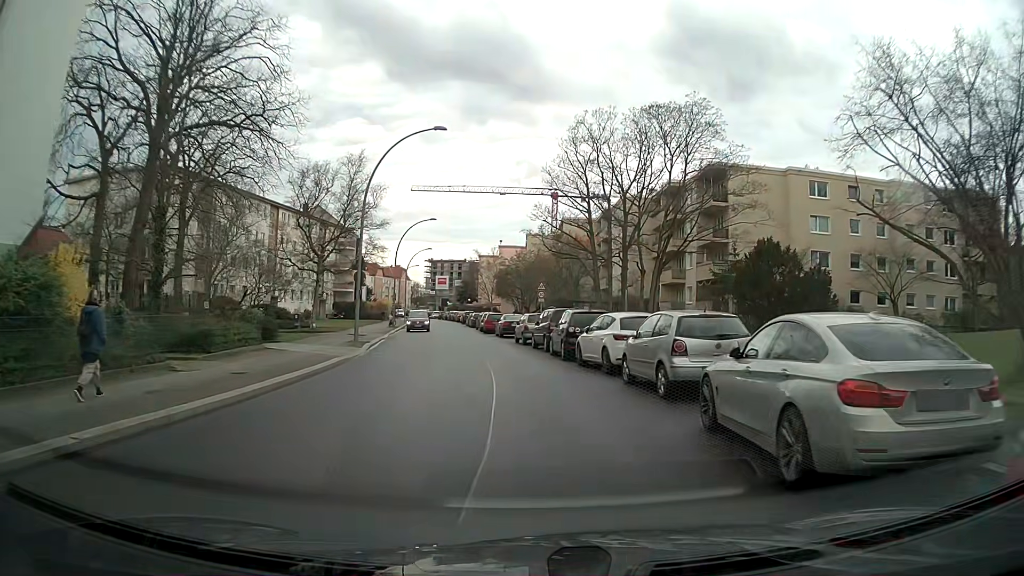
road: residential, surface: asphalt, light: Day
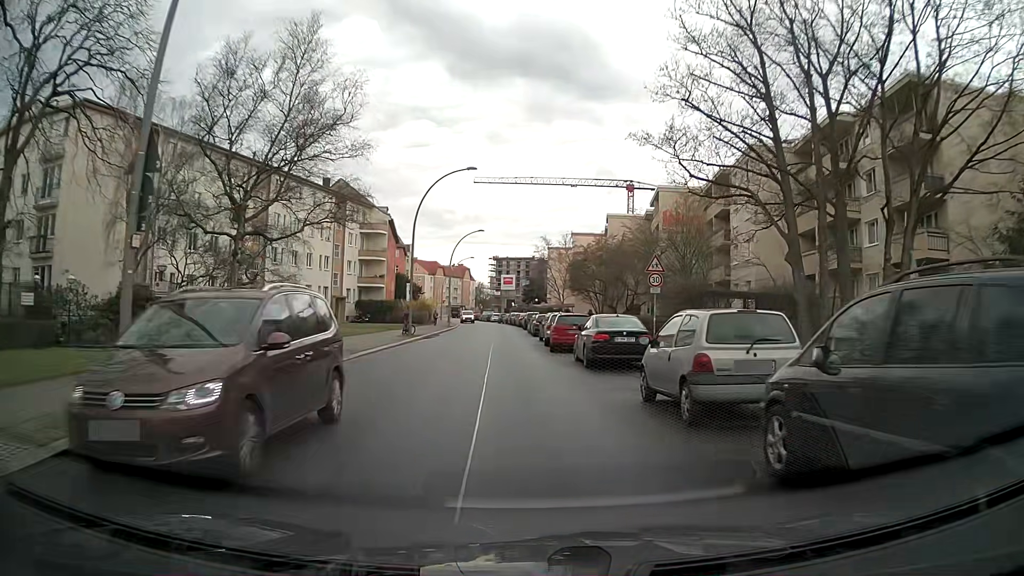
(-1.1, +22.5) m; -6°
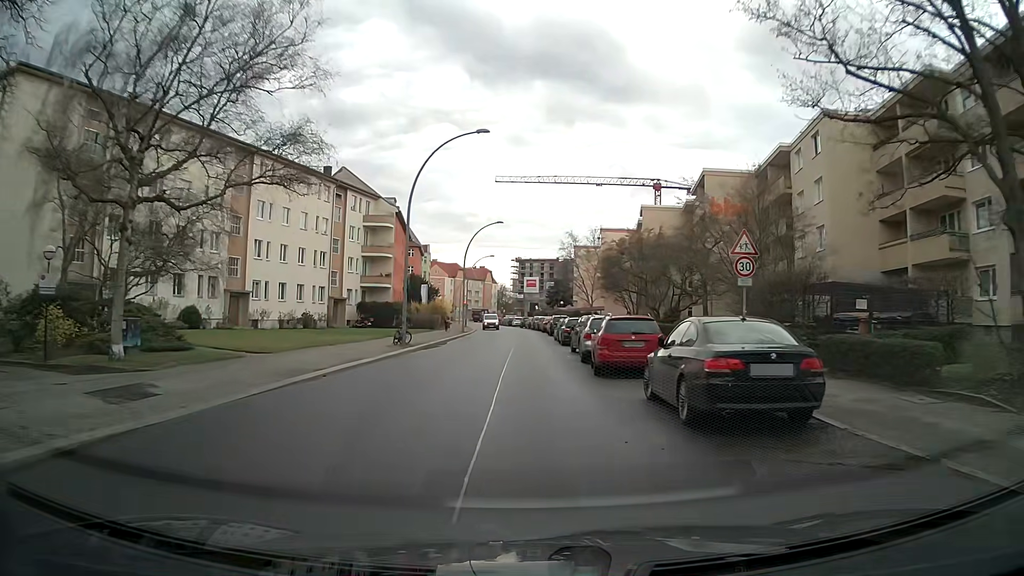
(-0.2, +8.9) m; -3°
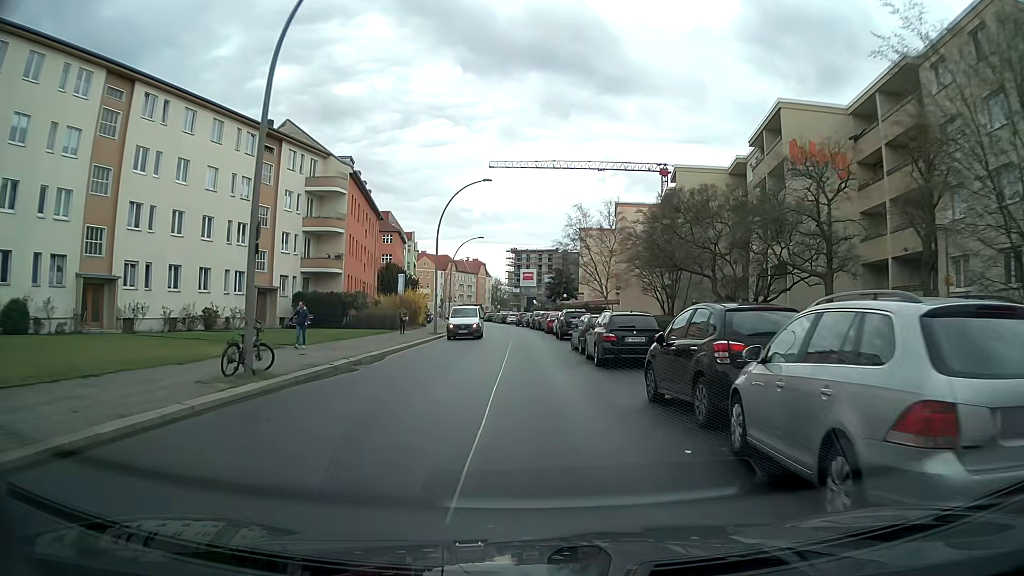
(0.0, +17.8) m; +1°
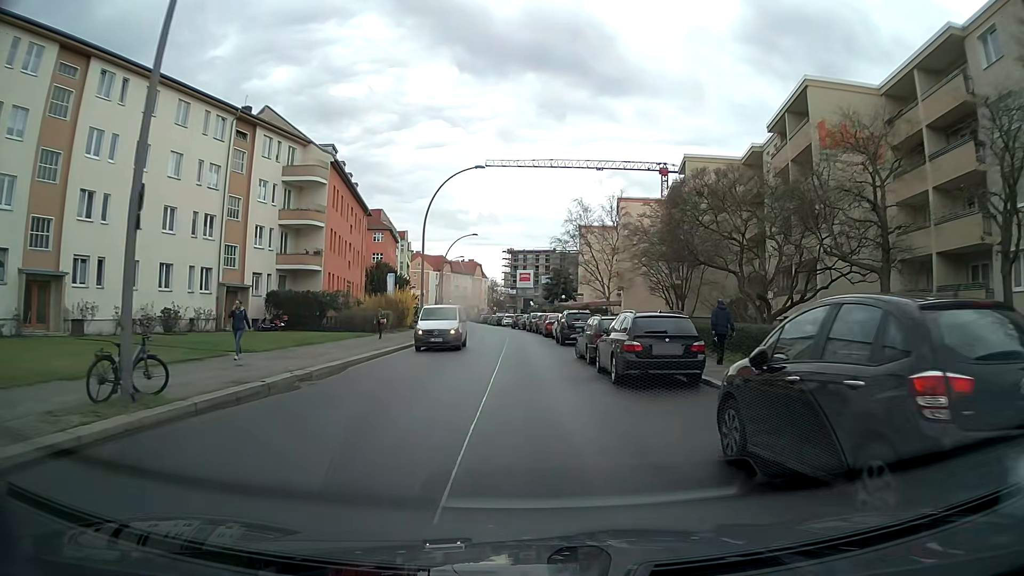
(0.0, +4.5) m; +1°
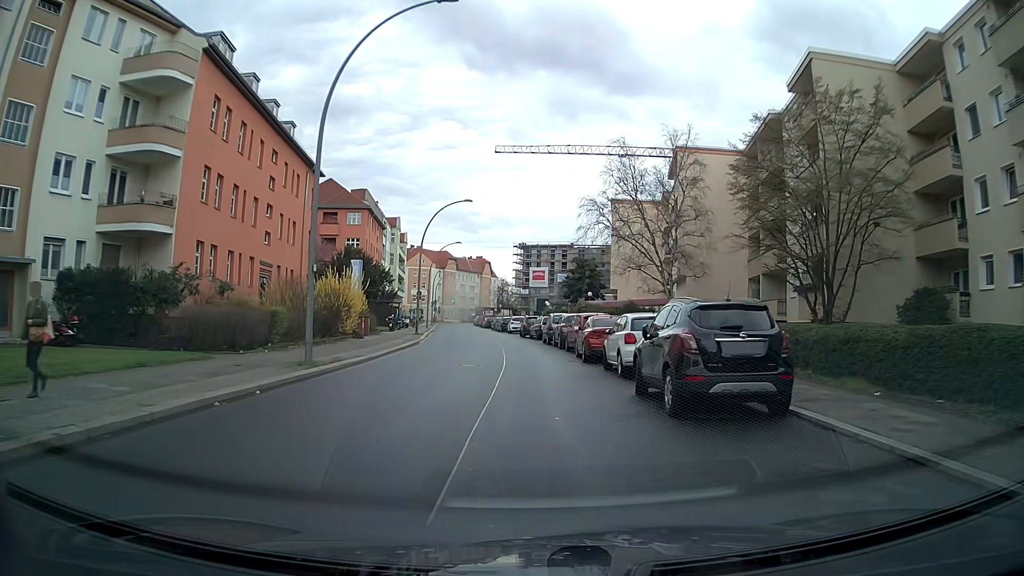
(-0.4, +22.5) m; -2°
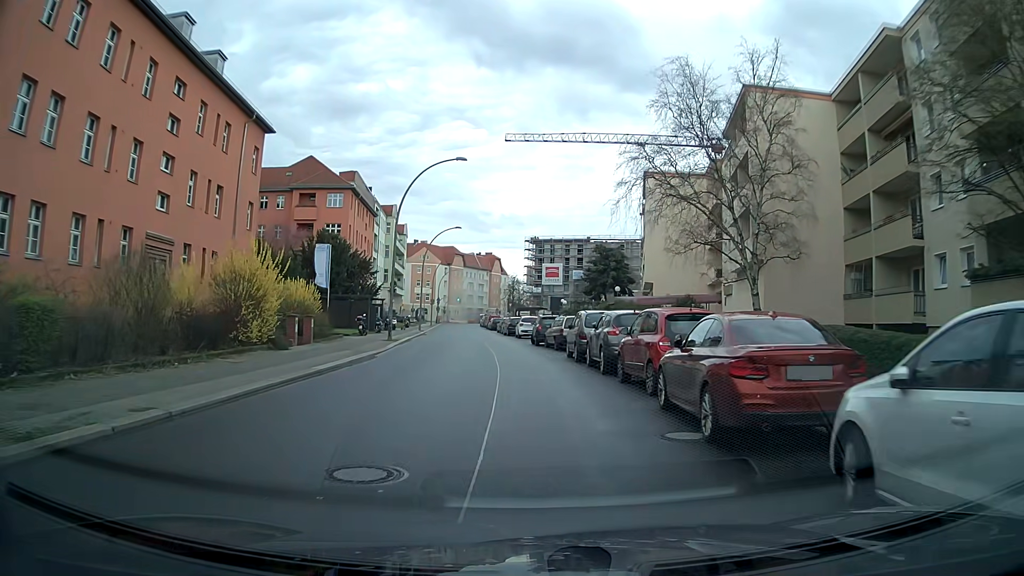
(0.0, +13.5) m; -1°
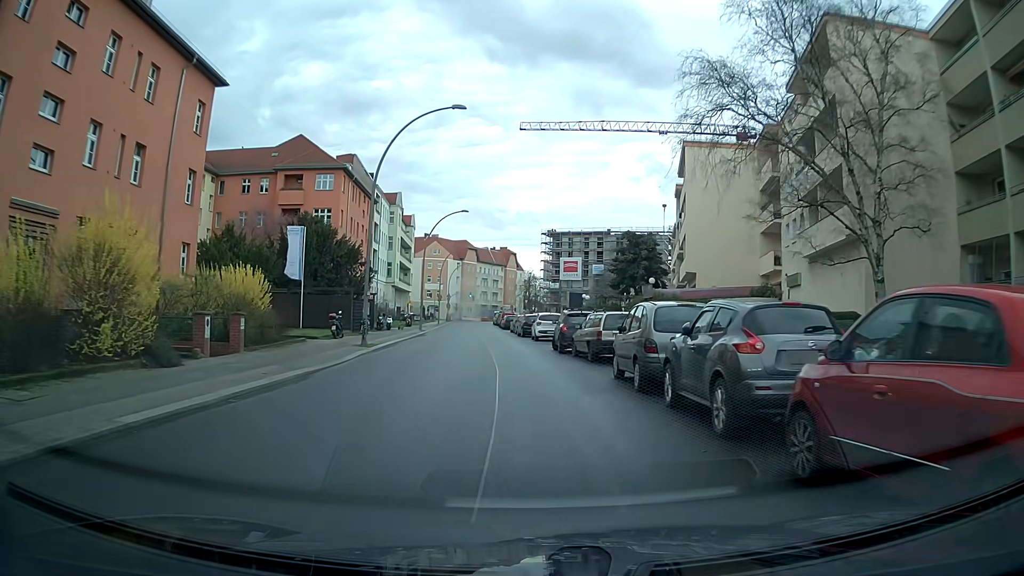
(-0.1, +9.1) m; -2°
(0, +10) (0, +20) (-1, +30) (-2, +40) (-3, +50) (-3, +60) (-4, +70) (-5, +80) (-6, +90) (-7, +100) m
